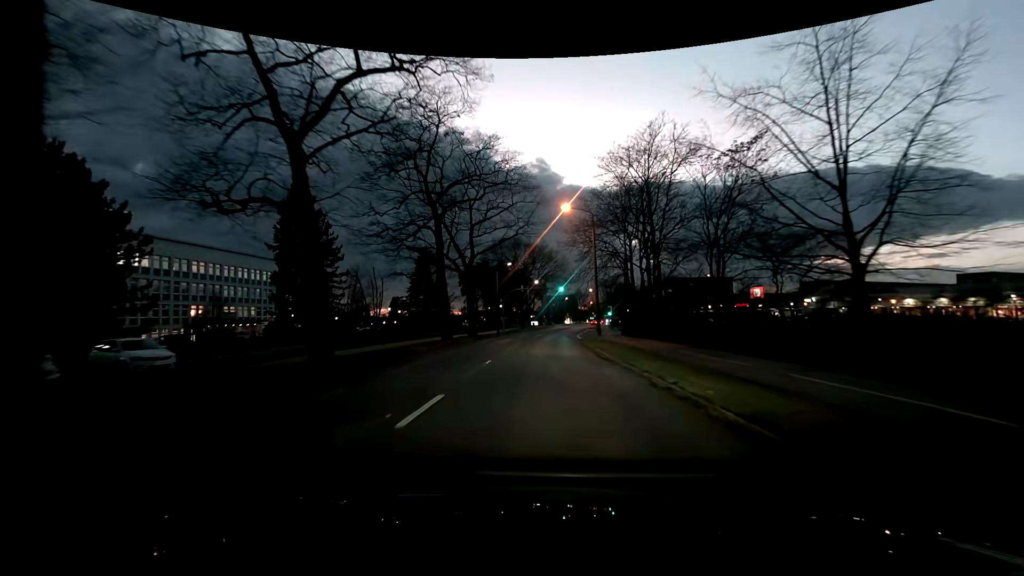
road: tertiary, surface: asphalt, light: Dusk
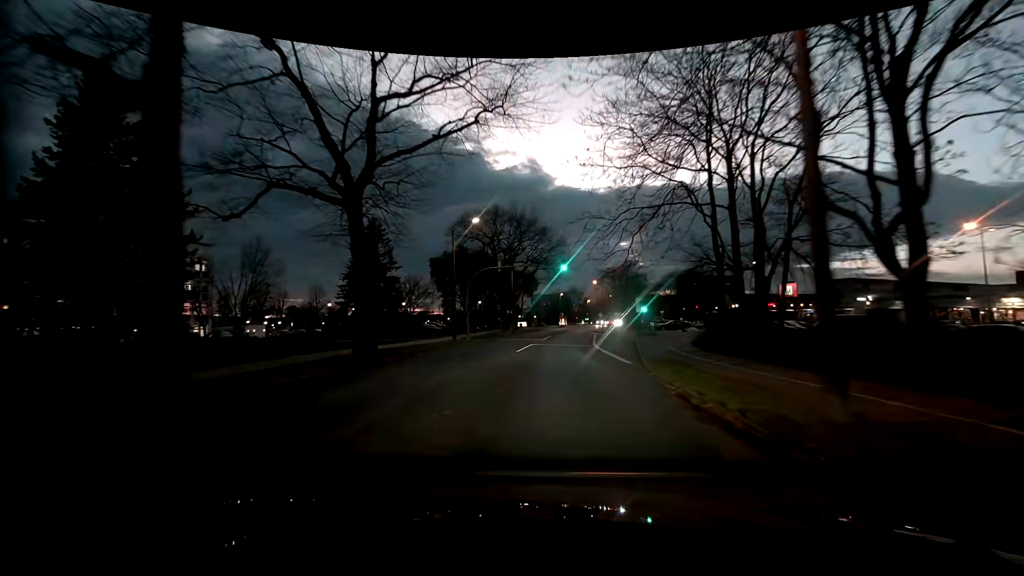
(+0.5, +27.2) m; +2°
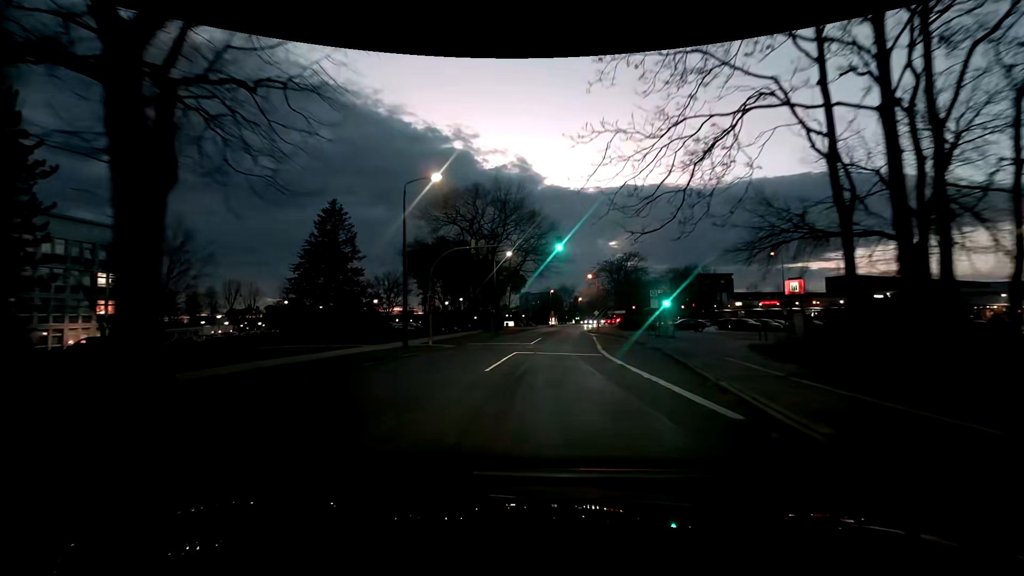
(+0.1, +10.6) m; +1°
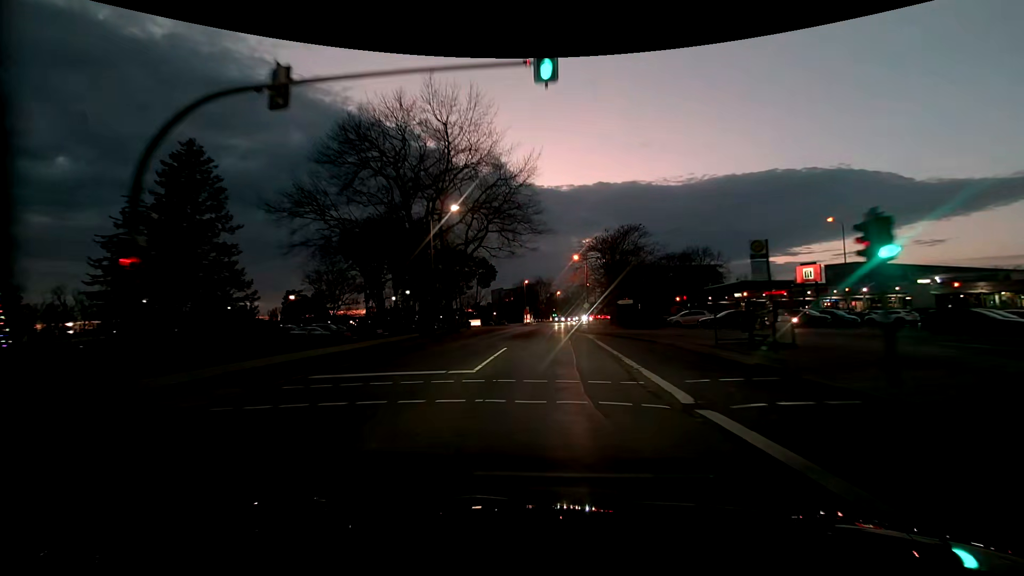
(+0.4, +21.2) m; +2°
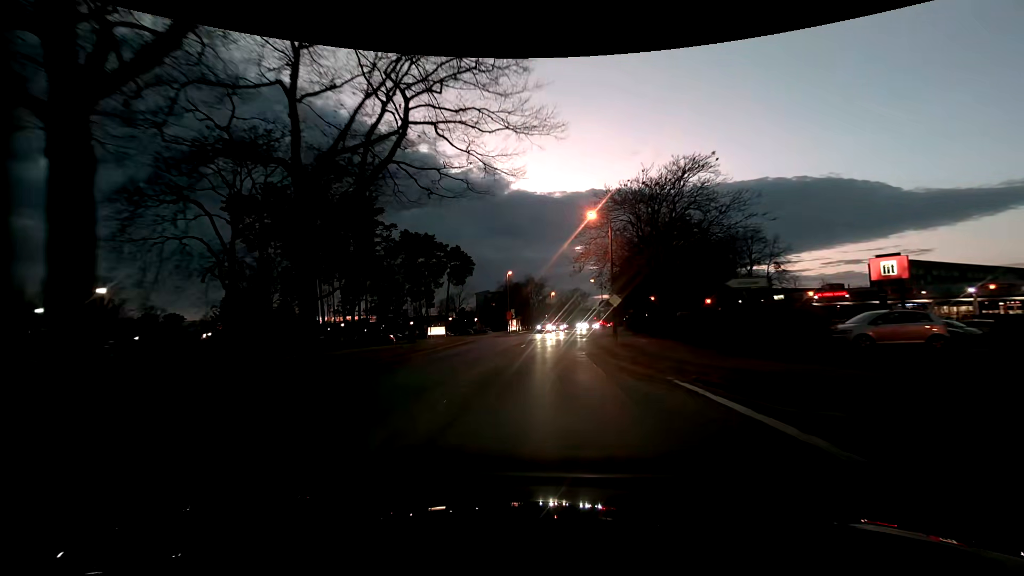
(+0.4, +28.0) m; +1°
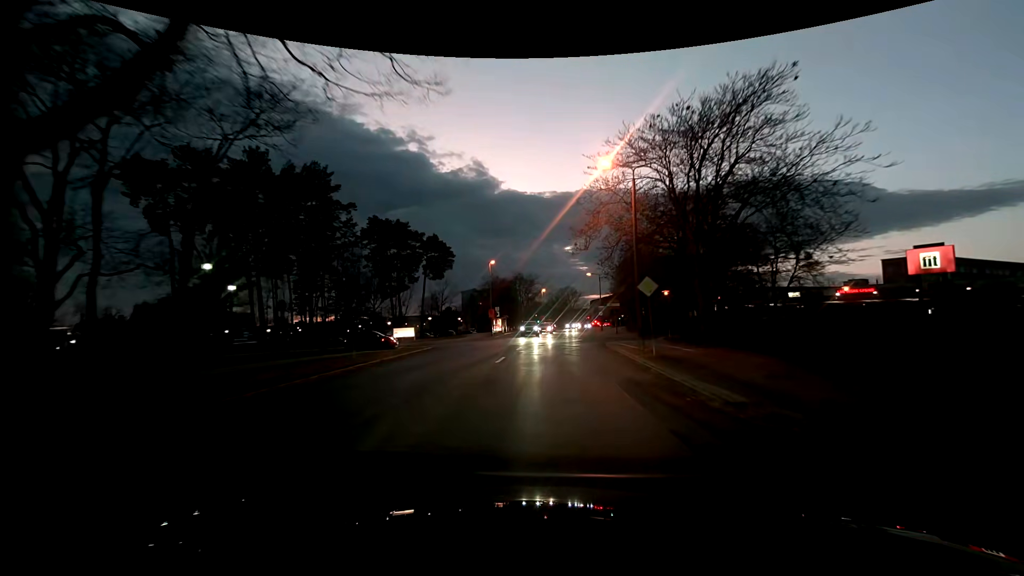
(0.0, +11.6) m; +1°
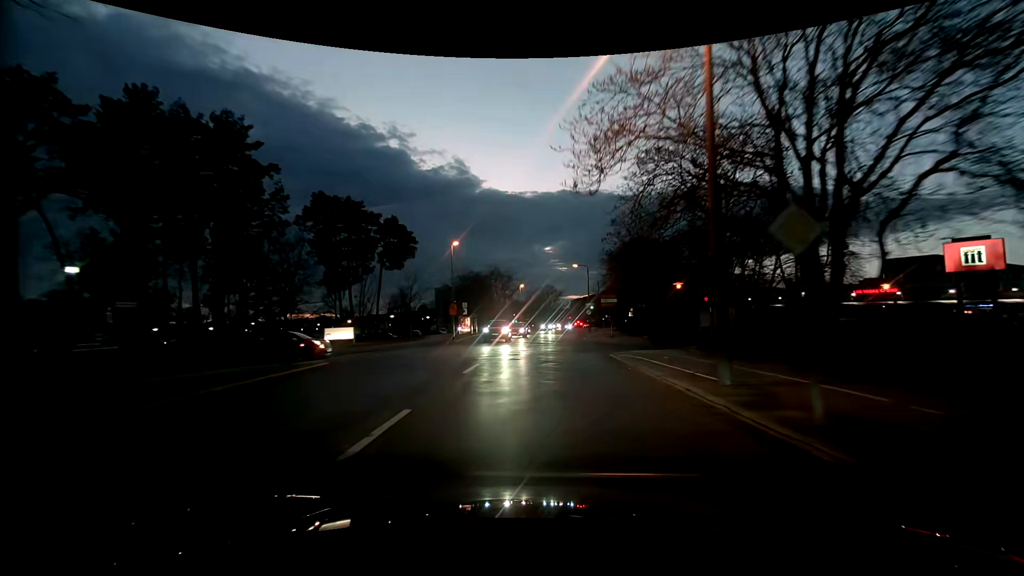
(+0.2, +12.5) m; +2°
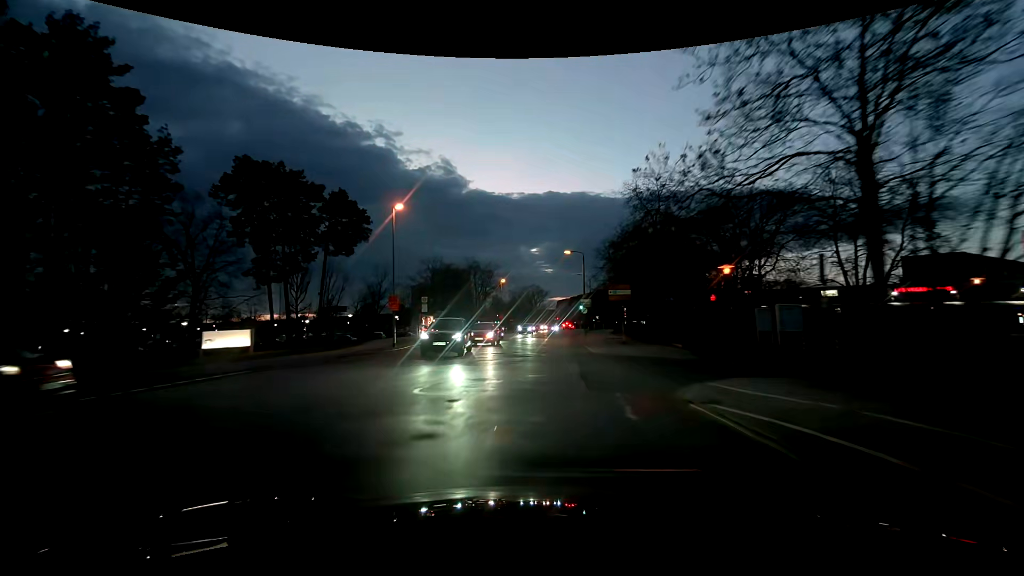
(+0.4, +13.4) m; +2°
(0, +10) (0, +20) (0, +30) (0, +40) (+1, +50) (+2, +60) (+3, +70) (+5, +80) (+6, +90) (+7, +100) m
